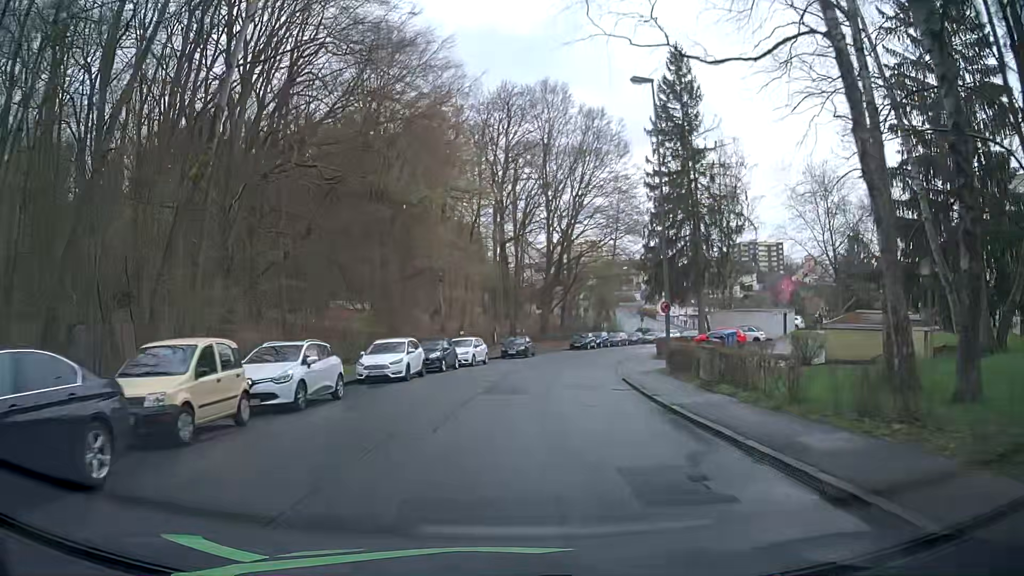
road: residential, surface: asphalt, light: Day
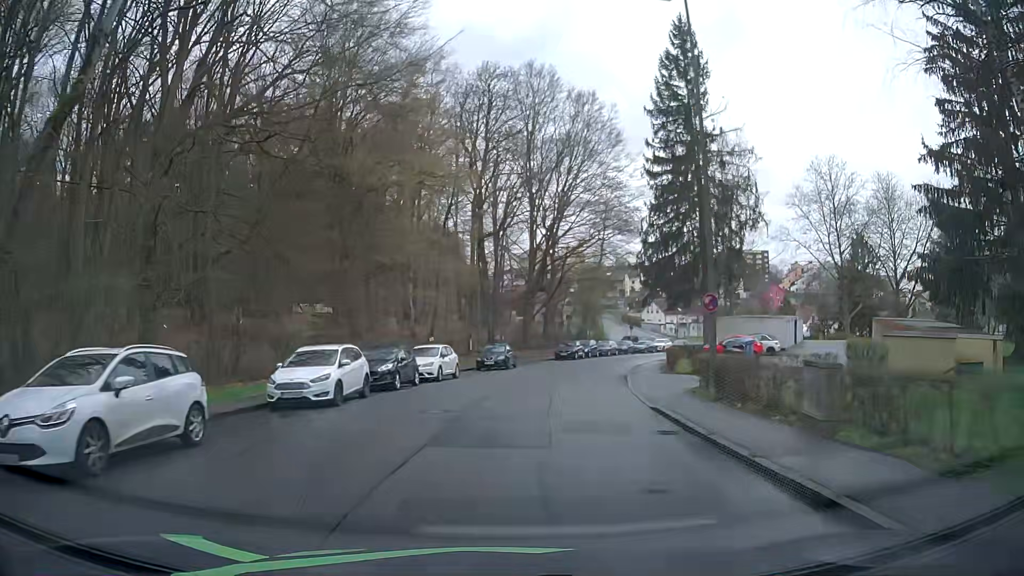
(0.0, +7.0) m; +1°
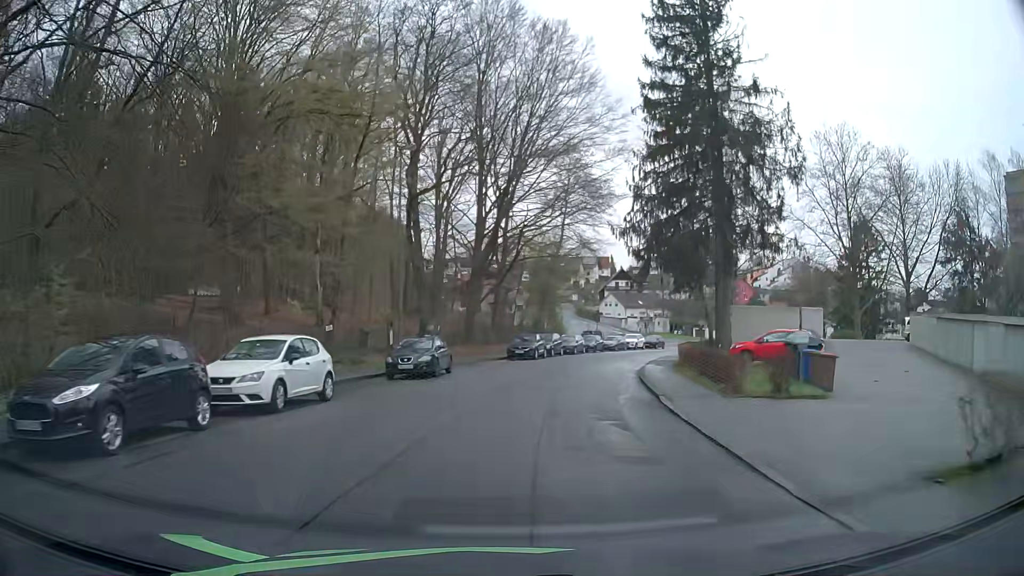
(+0.5, +14.0) m; +4°
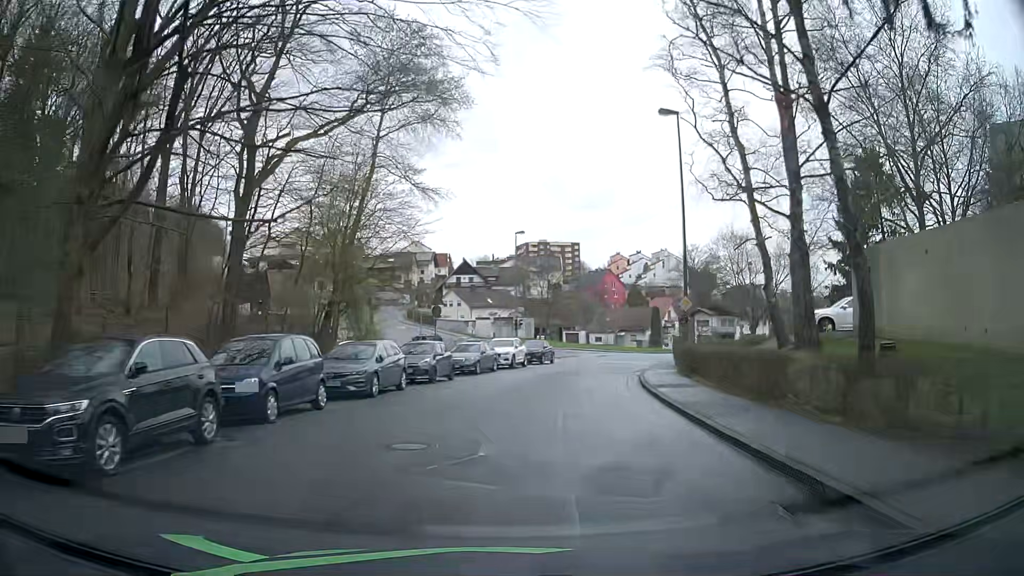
(+4.0, +34.0) m; +14°
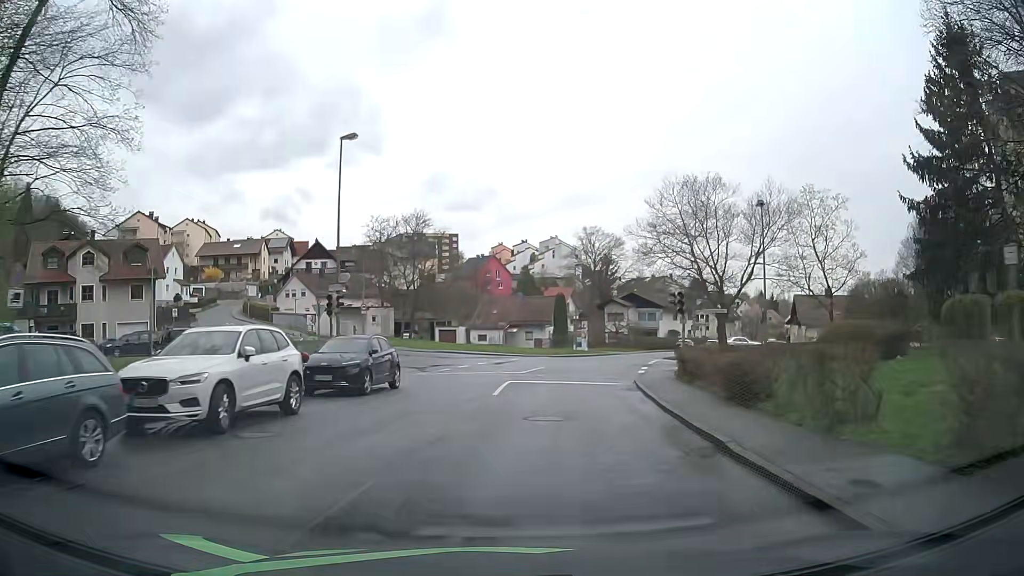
(+2.0, +25.7) m; +9°
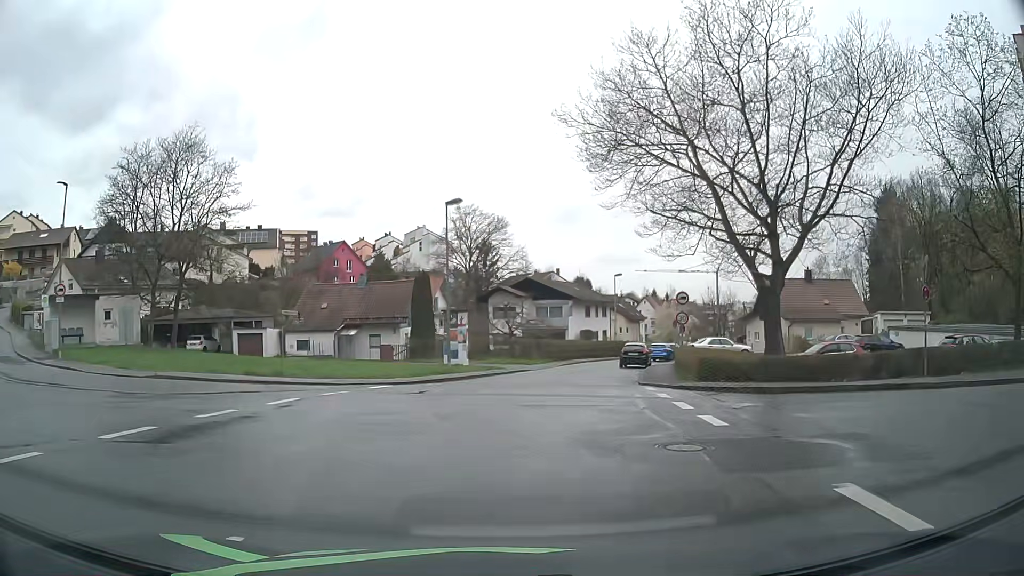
(+2.7, +28.3) m; +11°
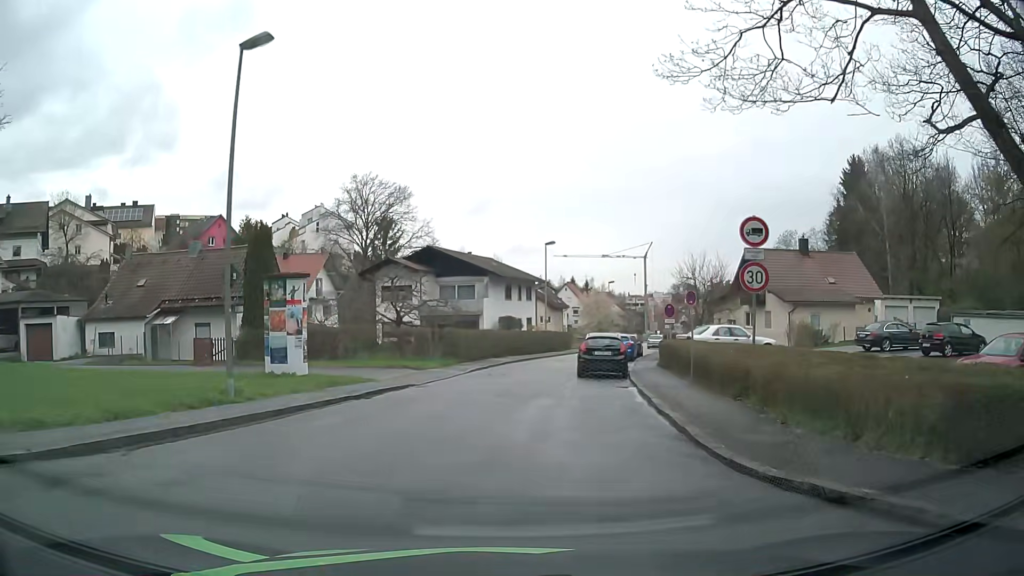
(+1.2, +16.7) m; +8°
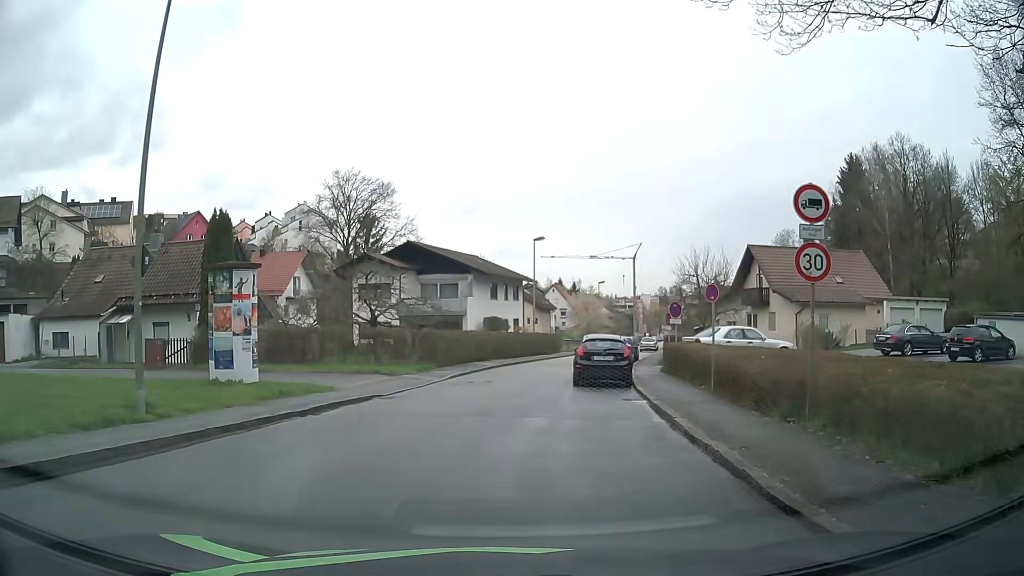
(0.0, +3.1) m; +1°
(0, +10) (0, +20) (+1, +30) (+3, +40) (+5, +49) (+8, +59) (+10, +69) (+13, +78) (+16, +88) (+19, +97) m
